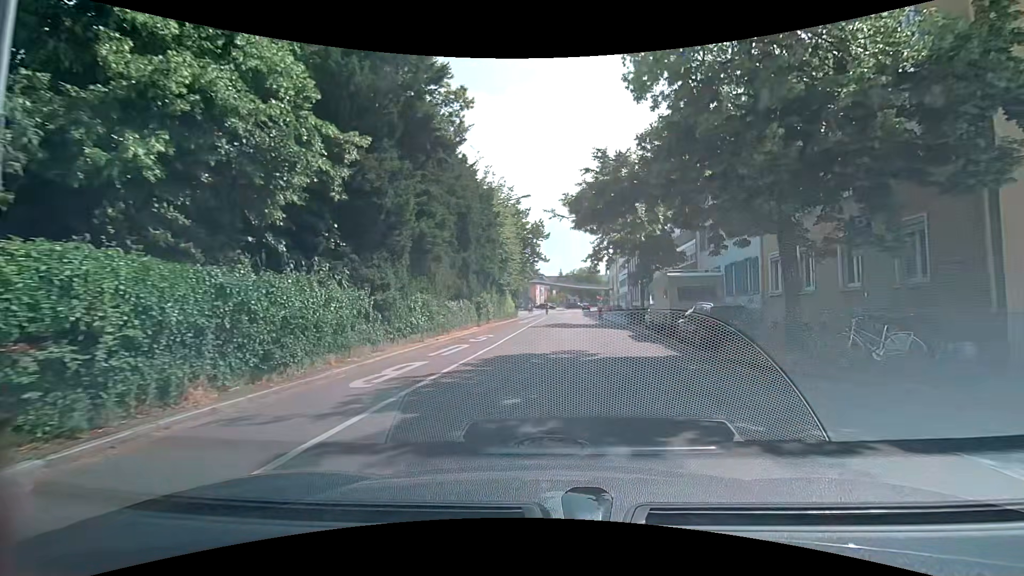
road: unclassified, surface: asphalt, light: Day
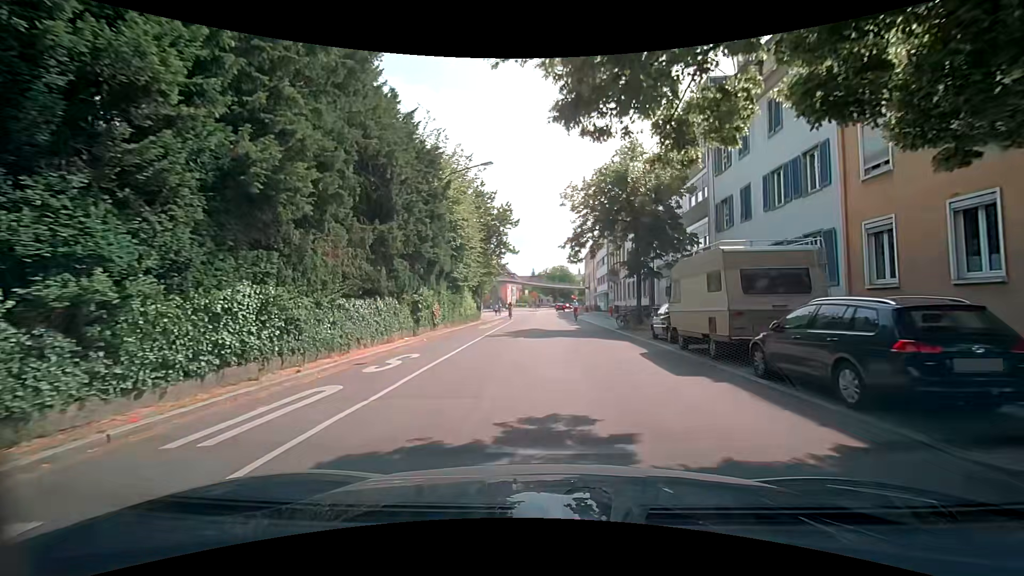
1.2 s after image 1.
(+0.2, +9.4) m; +3°
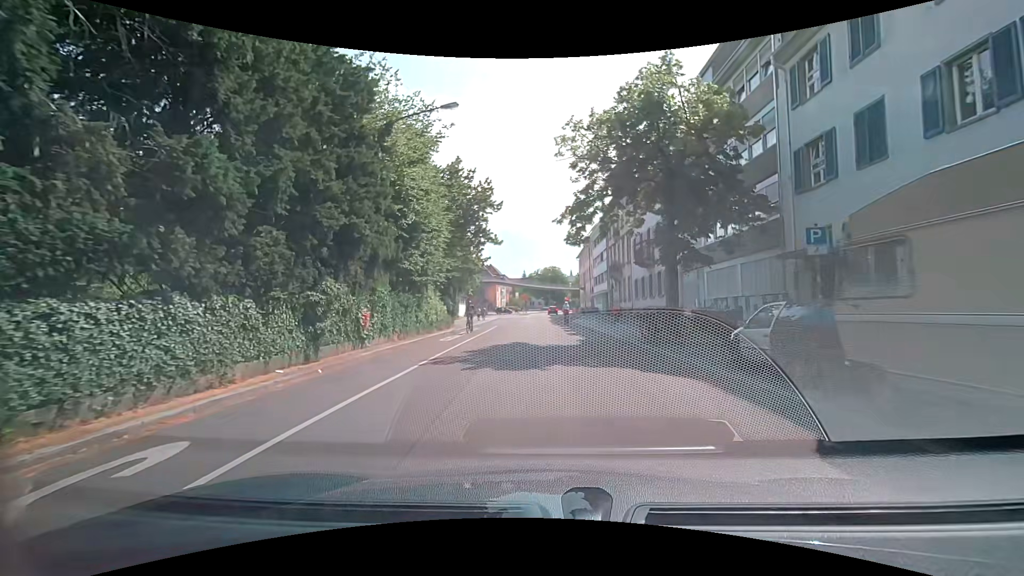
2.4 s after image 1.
(+0.3, +9.5) m; 0°
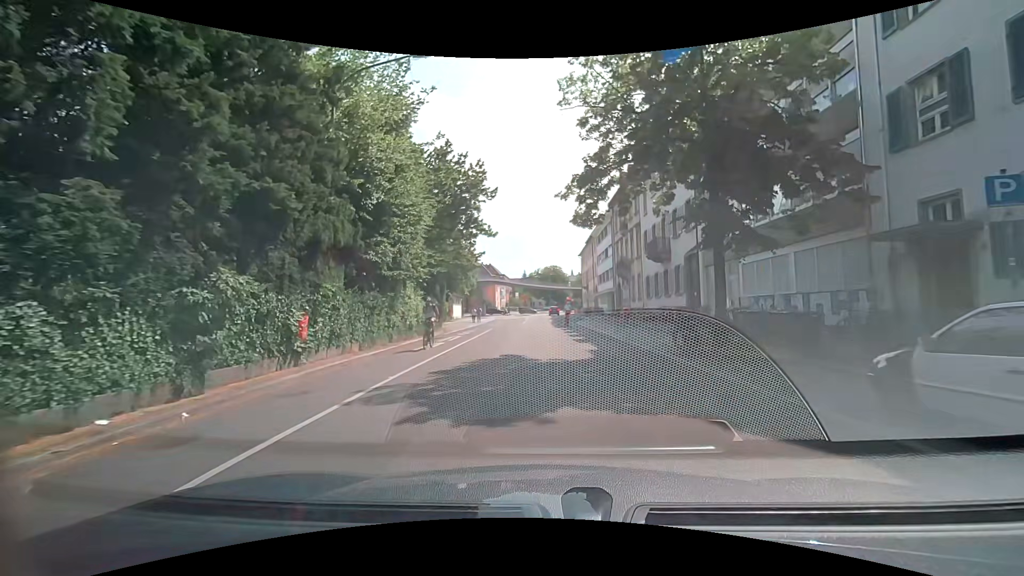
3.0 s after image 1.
(0.0, +4.7) m; +1°
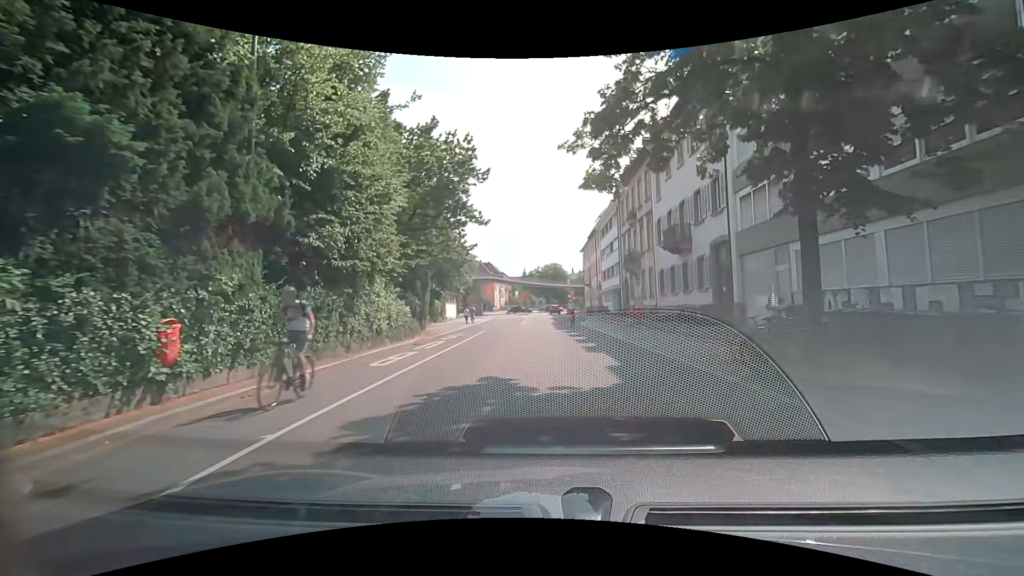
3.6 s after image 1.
(0.0, +4.6) m; 0°
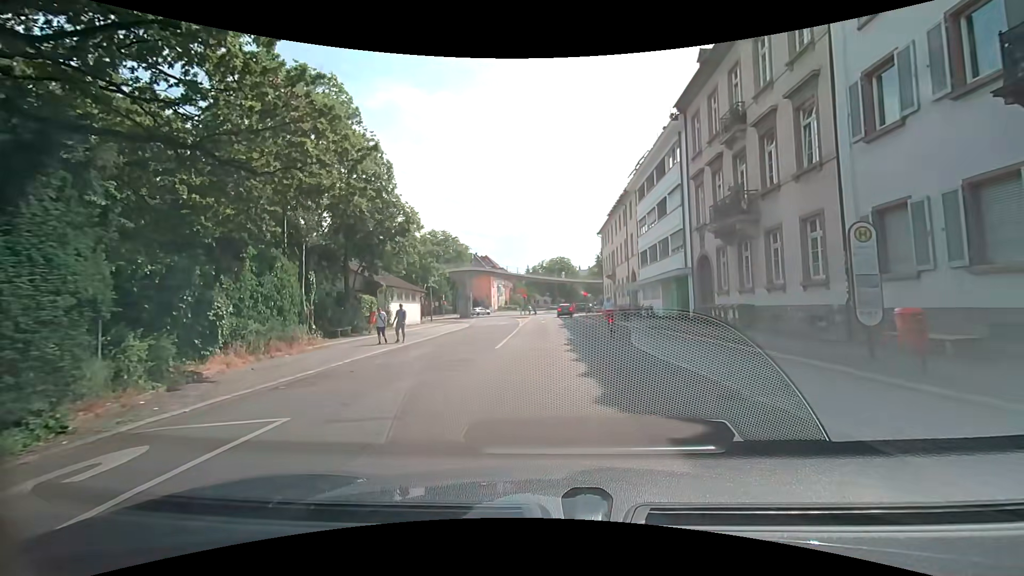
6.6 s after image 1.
(0.0, +22.4) m; 0°
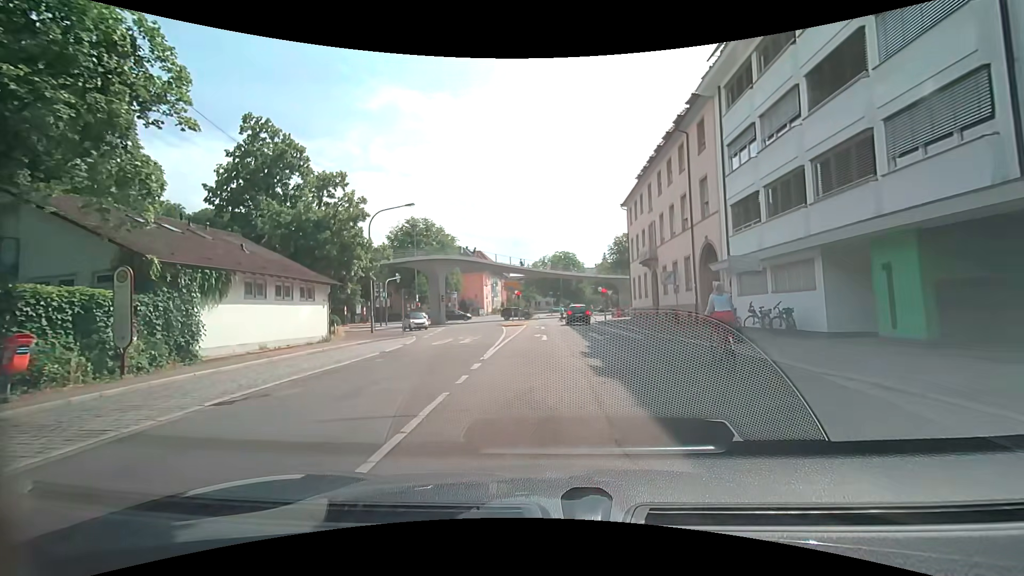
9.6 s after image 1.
(-0.2, +20.4) m; -1°
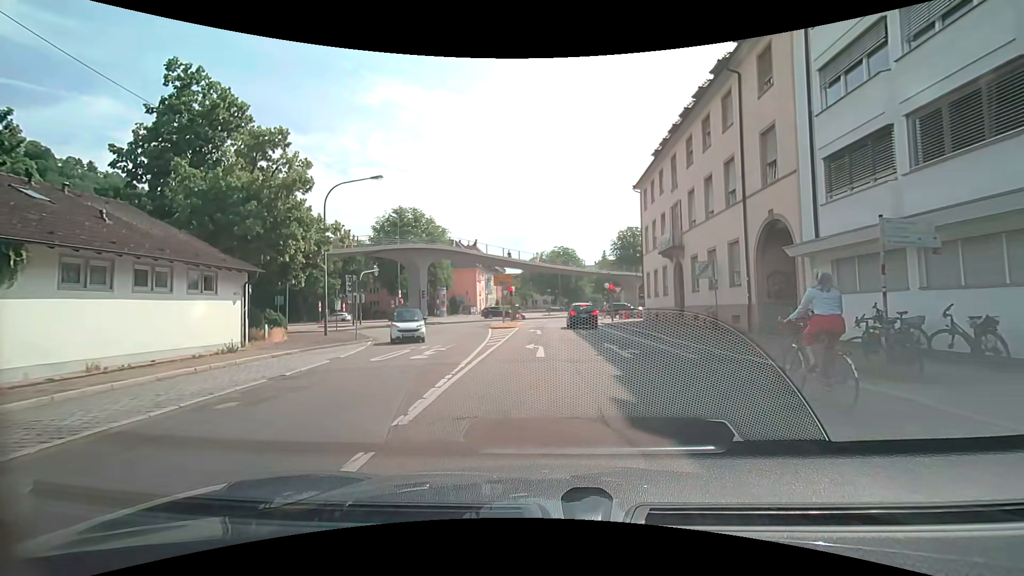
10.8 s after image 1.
(+0.1, +7.3) m; +1°
